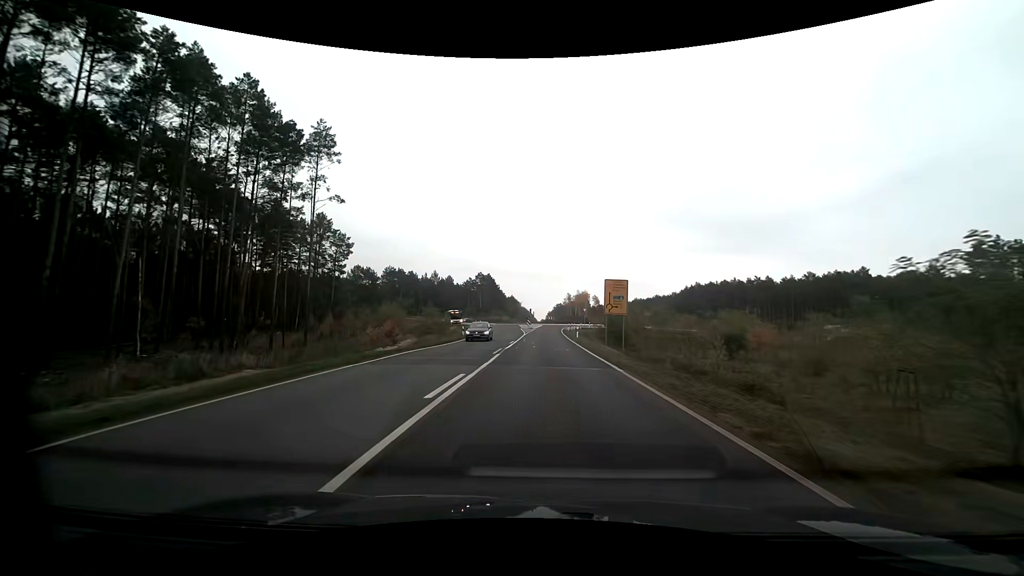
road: primary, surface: asphalt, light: Day
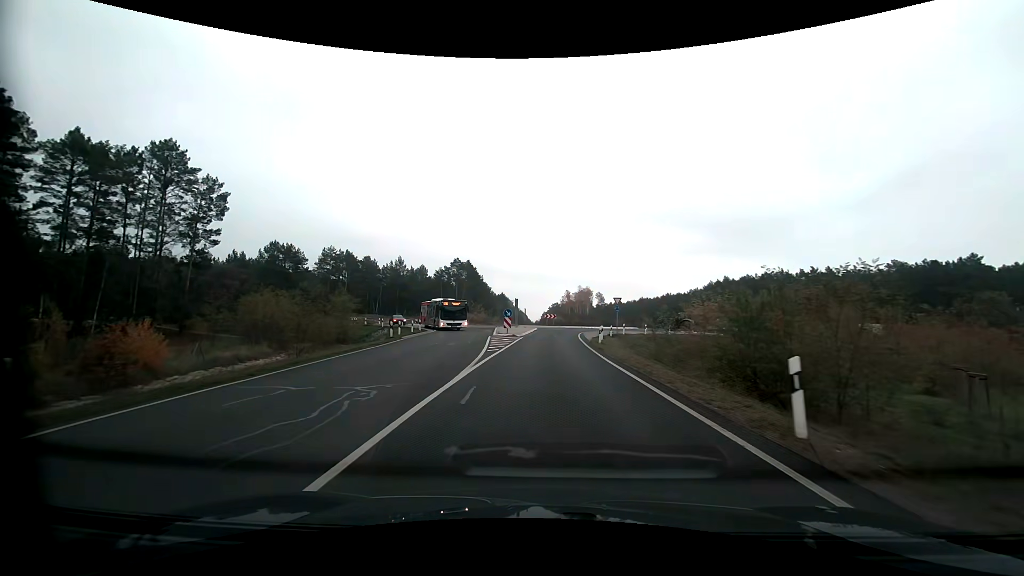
(+0.1, +41.0) m; +1°
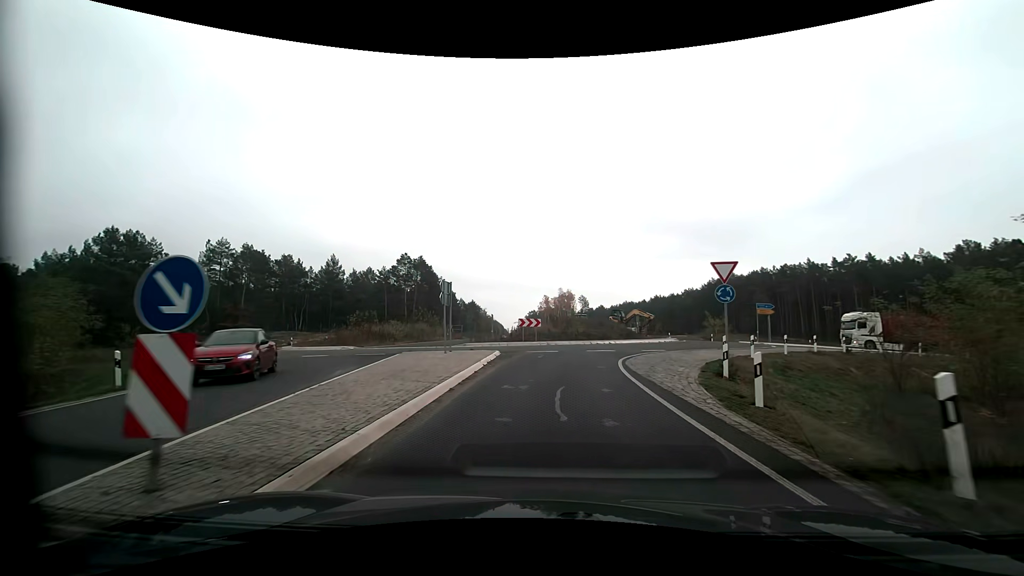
(+0.4, +30.8) m; +2°
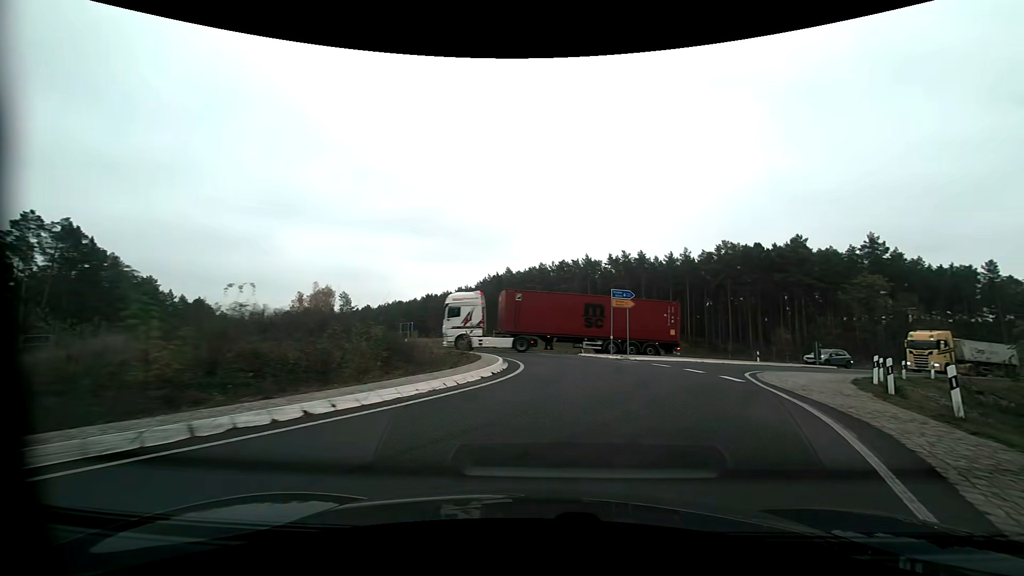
(+3.7, +25.6) m; +25°
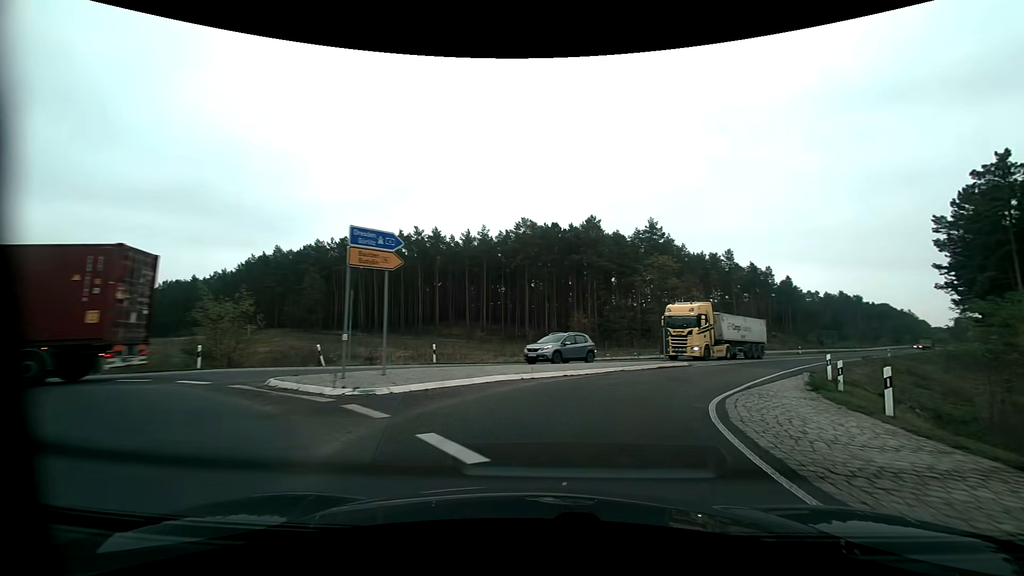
(+3.5, +16.2) m; +24°
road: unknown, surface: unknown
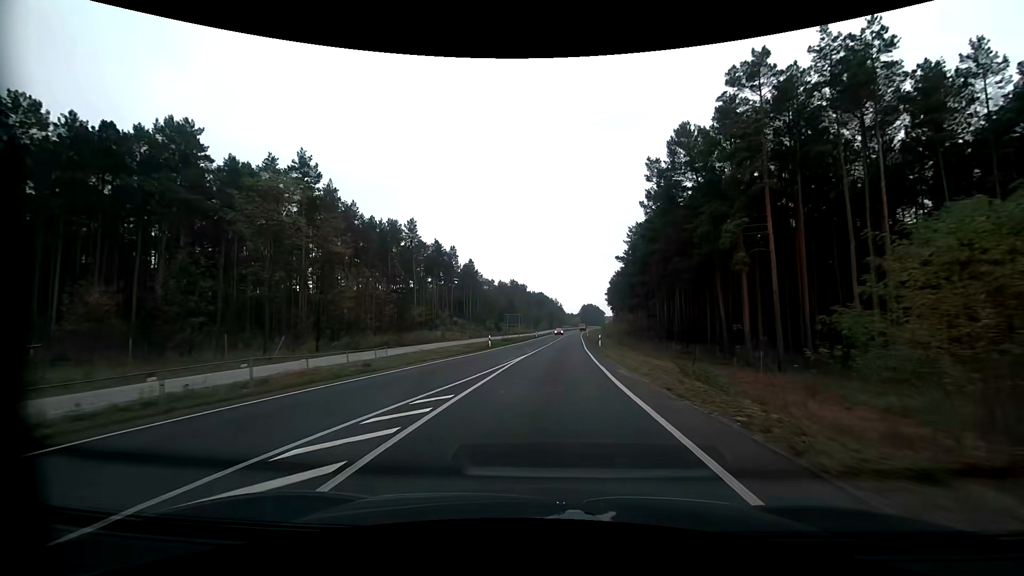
(+13.6, +32.3) m; +34°
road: primary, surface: asphalt
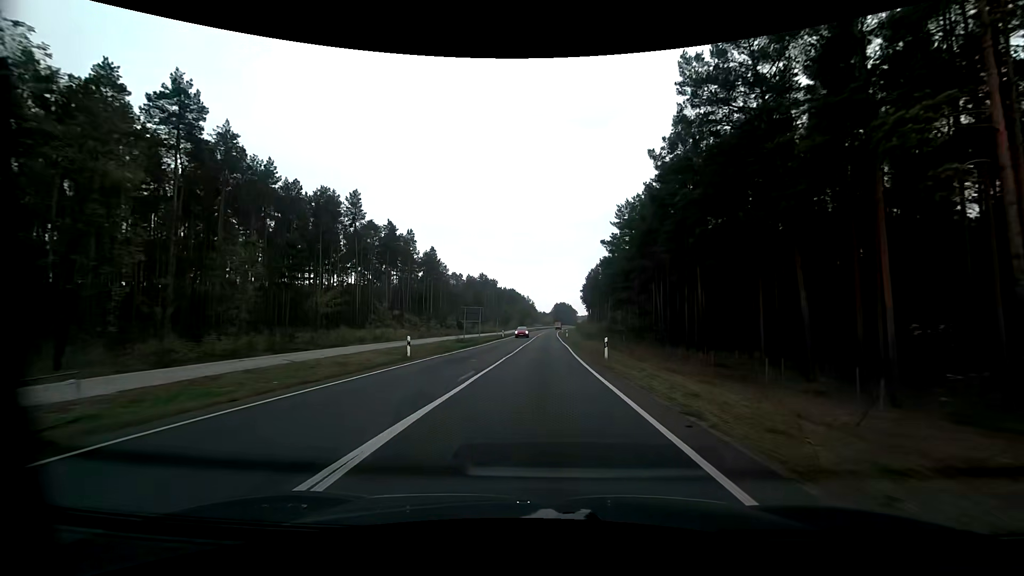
(+0.7, +19.7) m; +4°
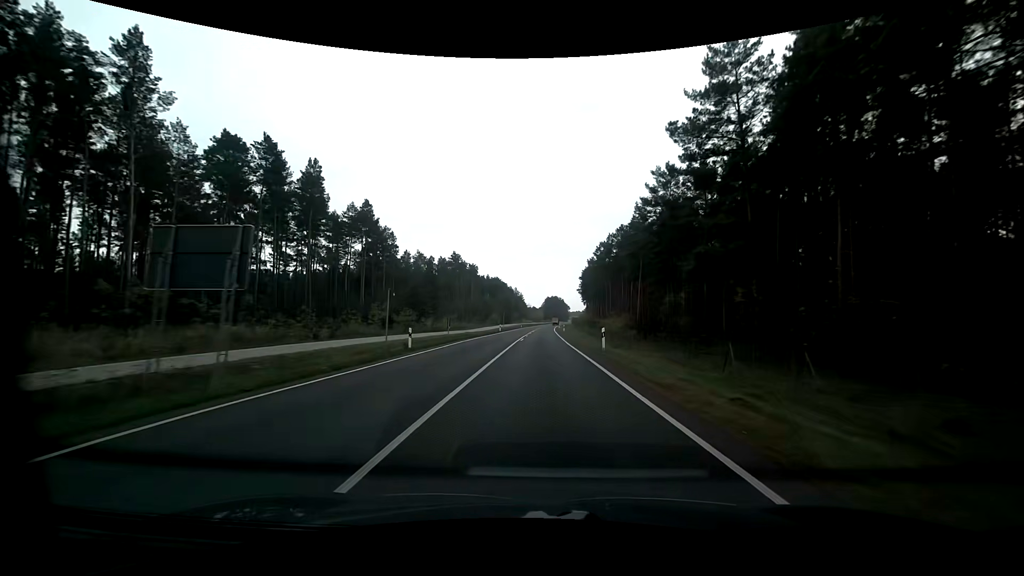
(+0.6, +50.5) m; +1°
(0, +10) (0, +20) (0, +30) (0, +40) (0, +50) (0, +60) (+1, +70) (+1, +80) (+1, +90) (+1, +100) m
